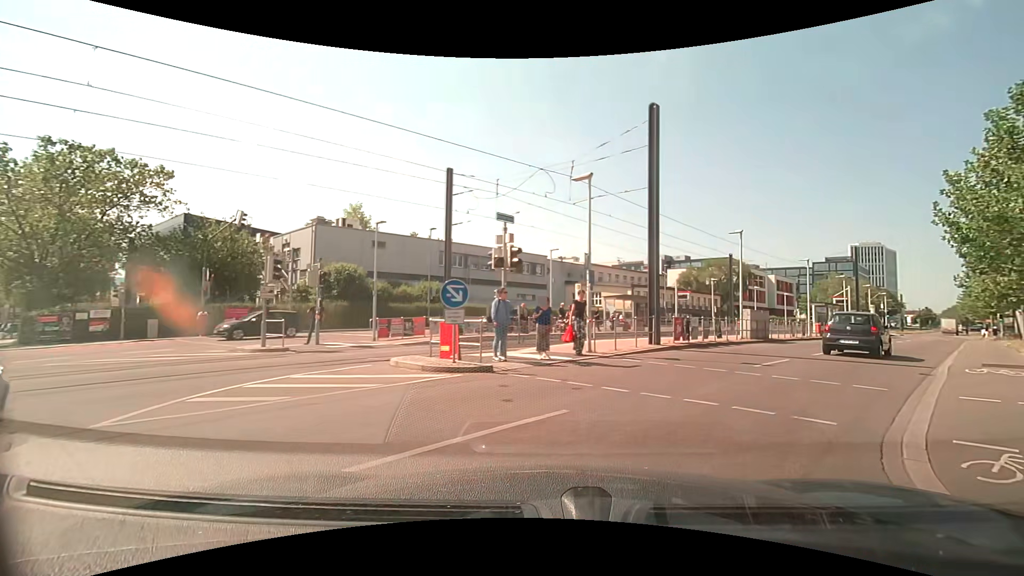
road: secondary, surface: asphalt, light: Day
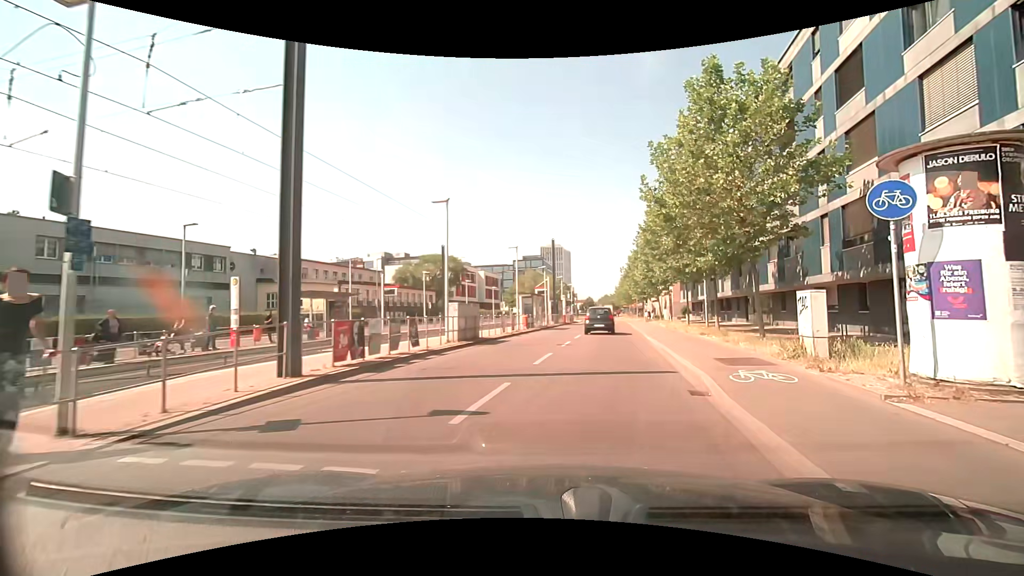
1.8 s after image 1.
(+2.2, +7.8) m; +30°
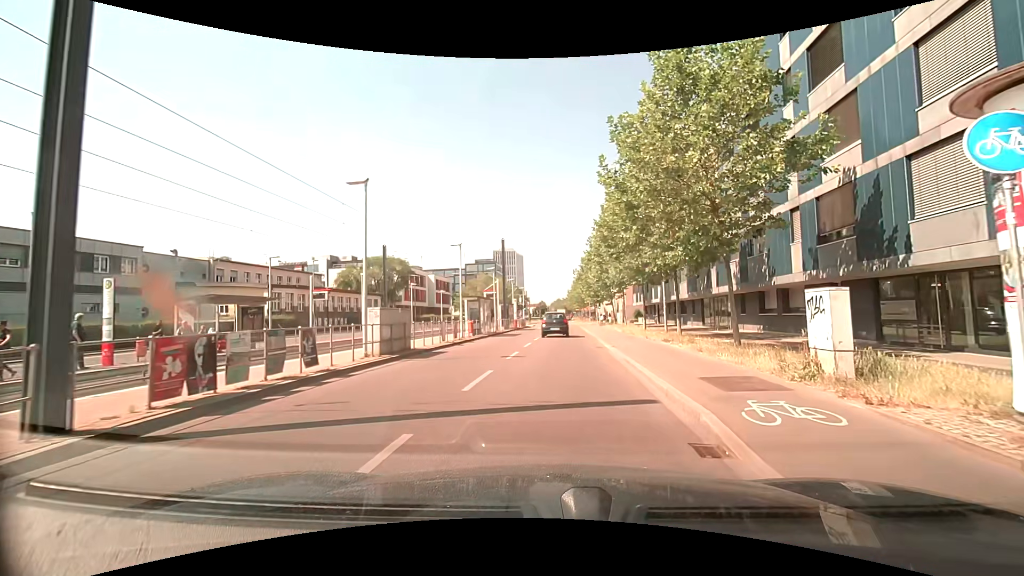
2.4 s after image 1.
(+0.1, +3.2) m; +4°
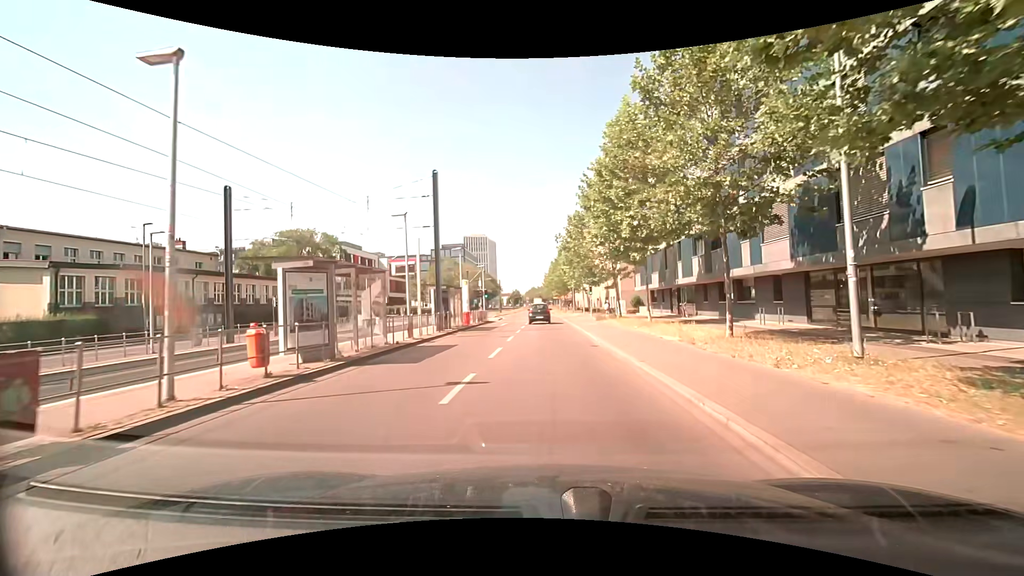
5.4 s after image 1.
(+0.4, +20.2) m; +3°
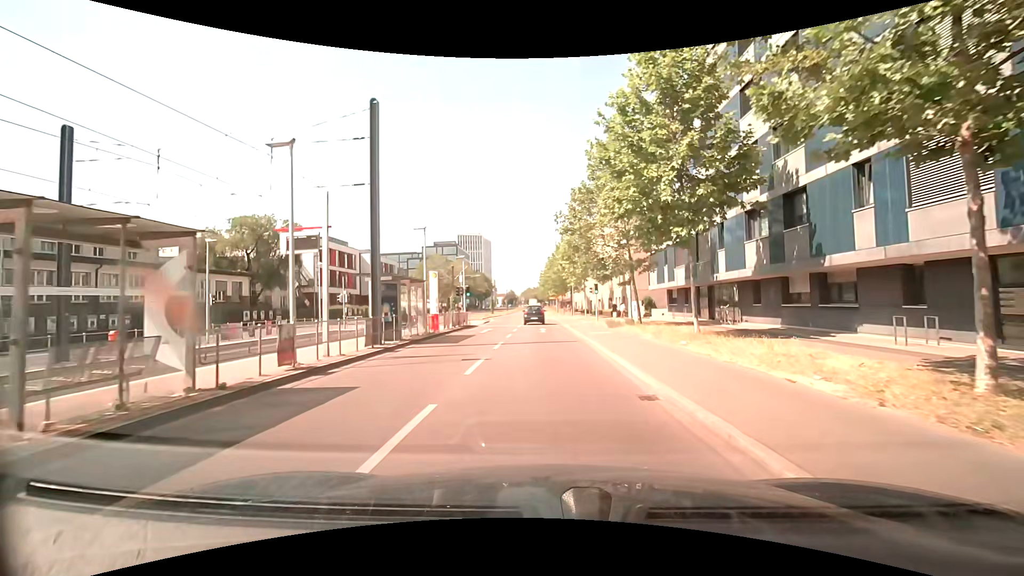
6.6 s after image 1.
(+0.1, +9.0) m; +1°
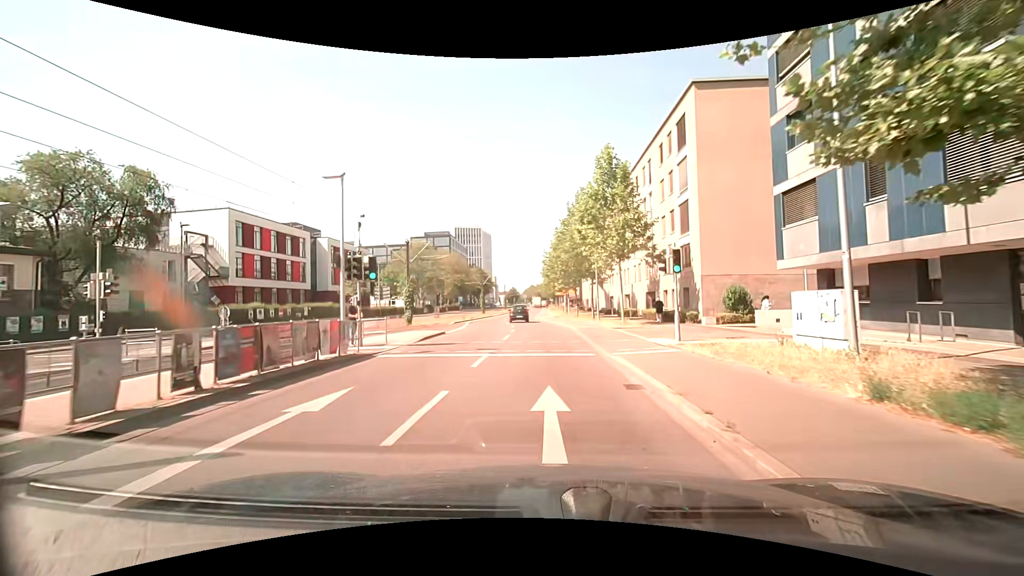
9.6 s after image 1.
(-0.4, +23.2) m; -1°
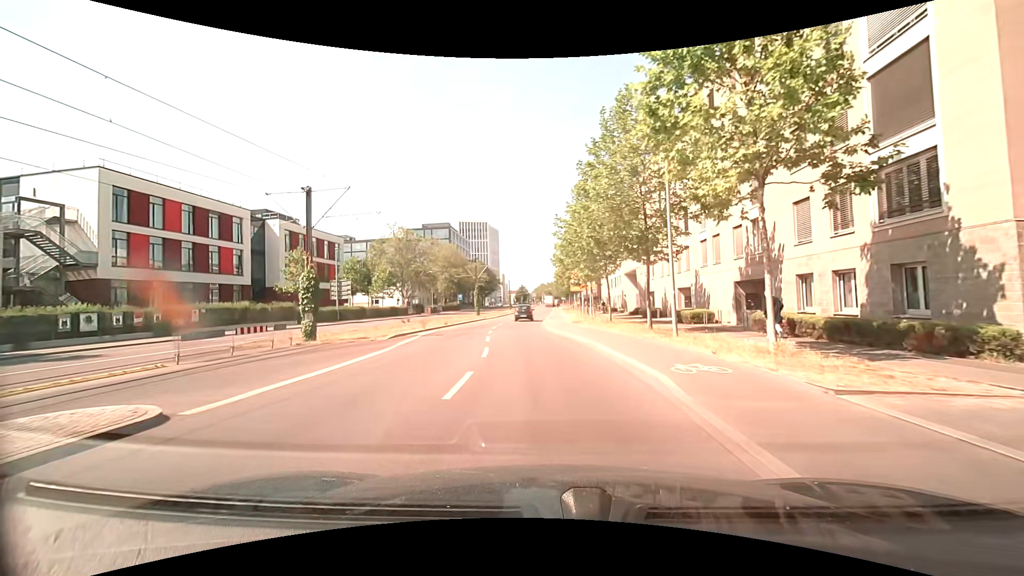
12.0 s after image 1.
(-0.2, +19.2) m; -1°
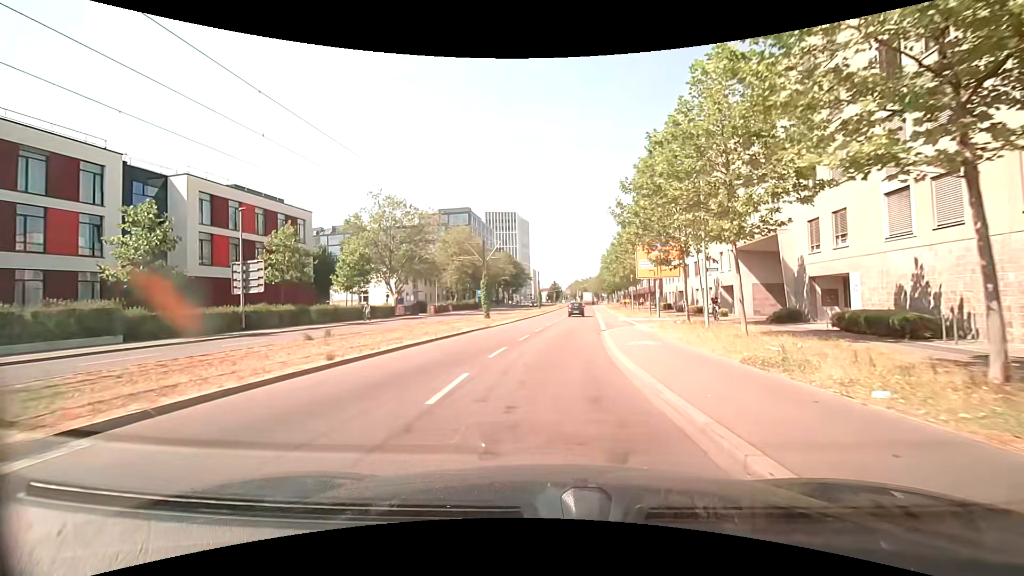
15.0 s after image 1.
(-1.2, +24.8) m; -4°
(0, +10) (+1, +20) (+2, +30) (+3, +40) (+4, +50) (+5, +60) (+6, +70) (+6, +80) (+7, +90) (+6, +100) m
